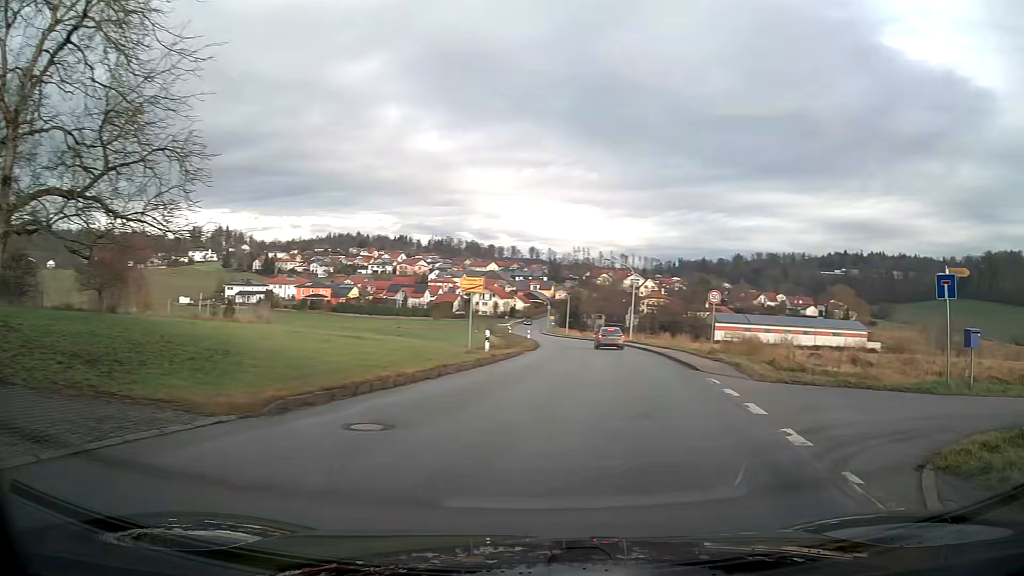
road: secondary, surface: asphalt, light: Day
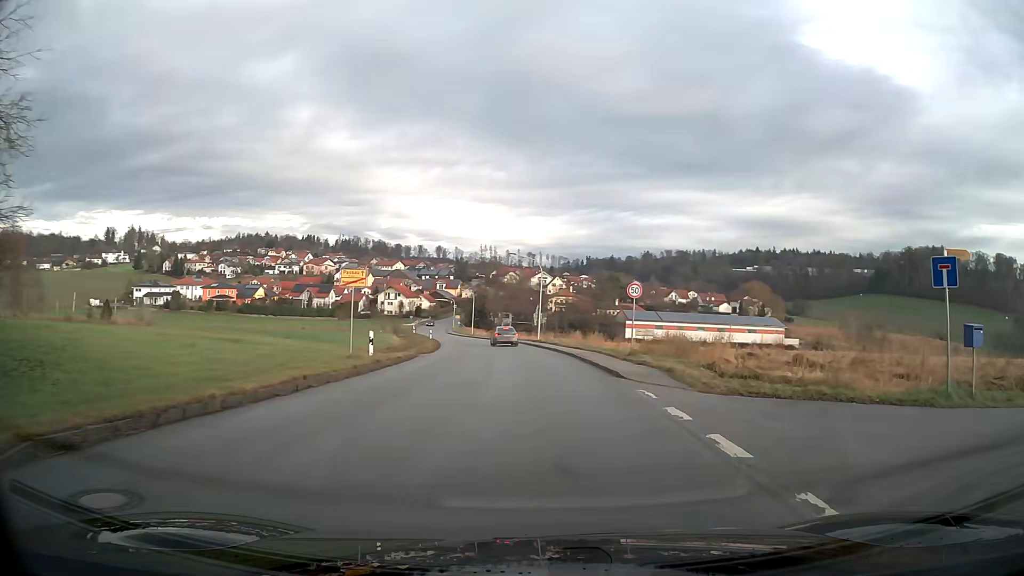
(+0.2, +4.0) m; +6°
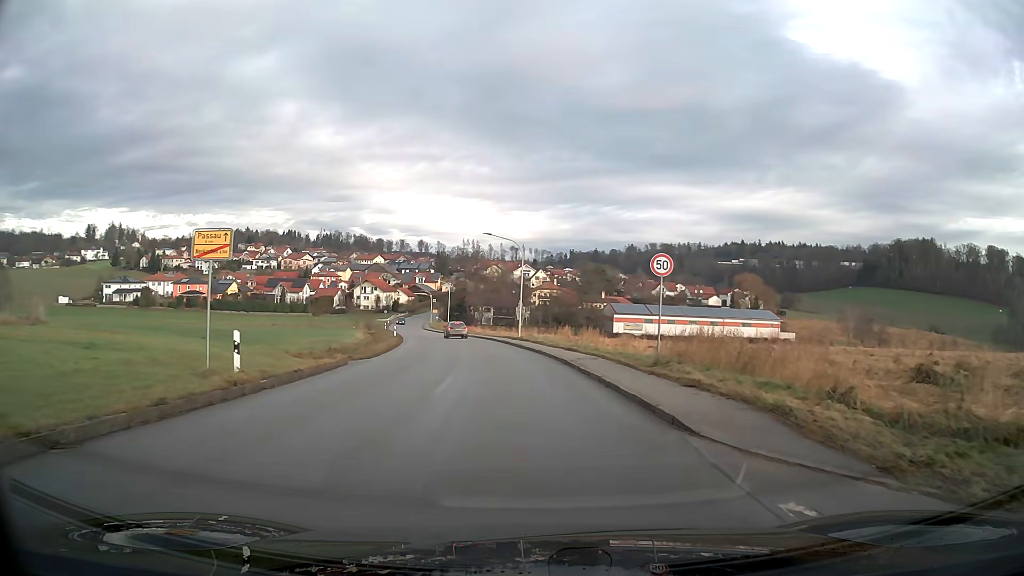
(+0.2, +9.7) m; +1°
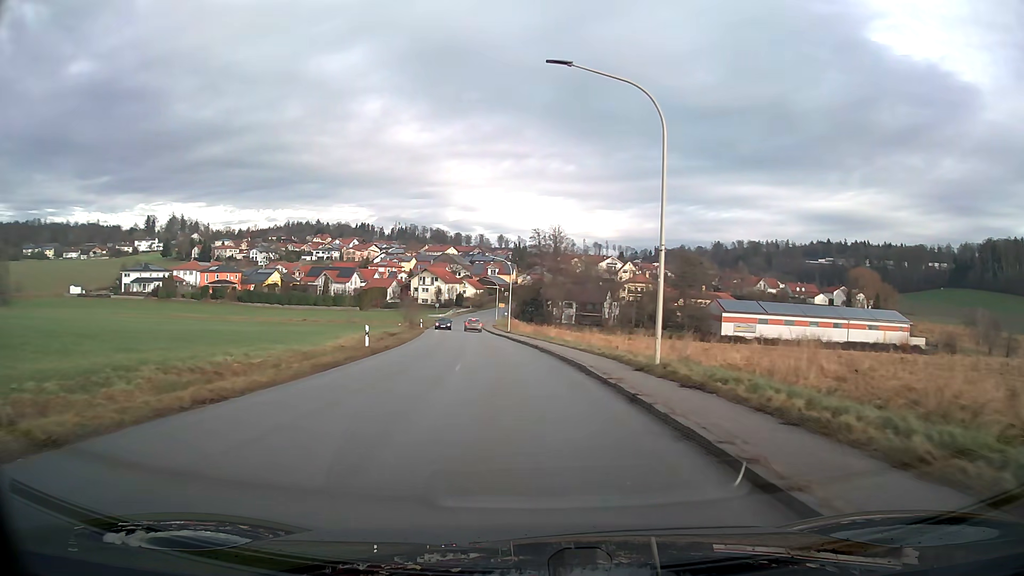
(-1.9, +31.8) m; -7°
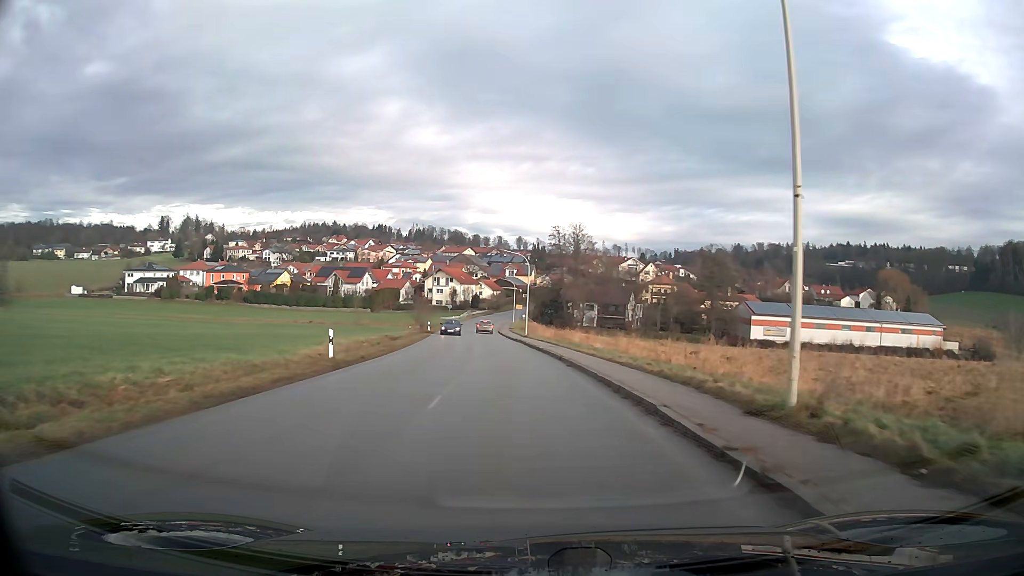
(-0.1, +7.5) m; -1°
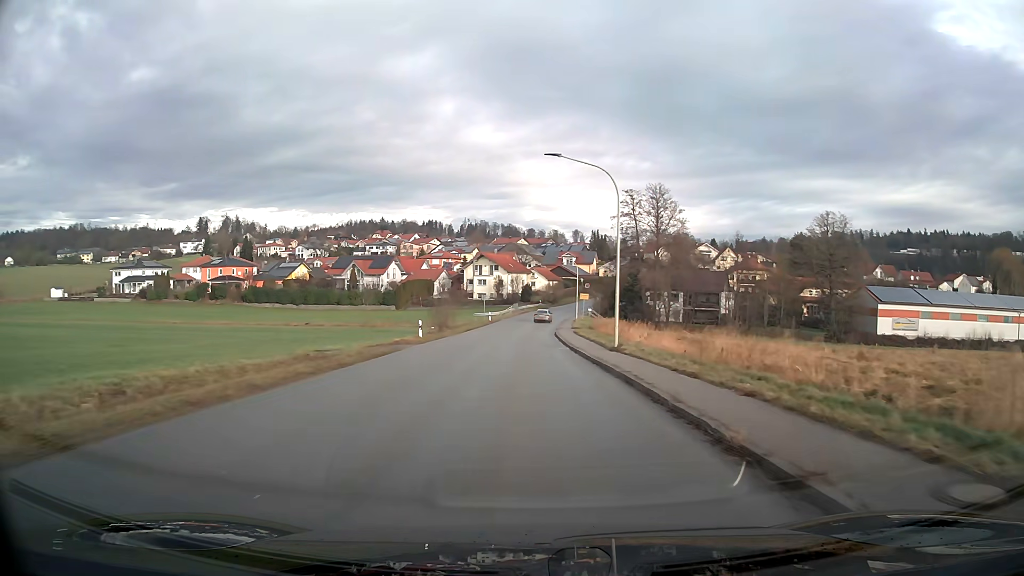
(-1.4, +31.8) m; -4°
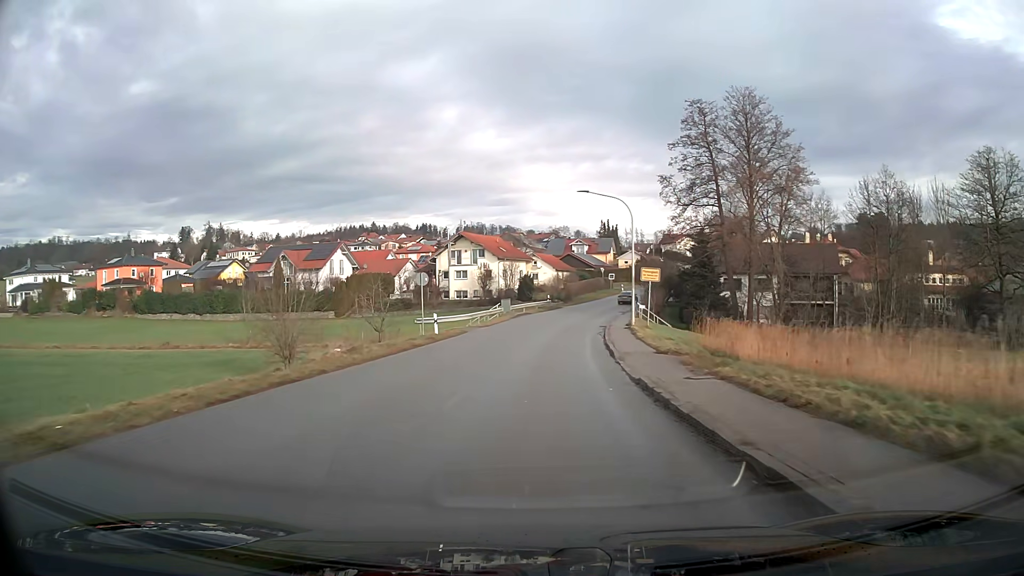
(-0.2, +41.4) m; 0°
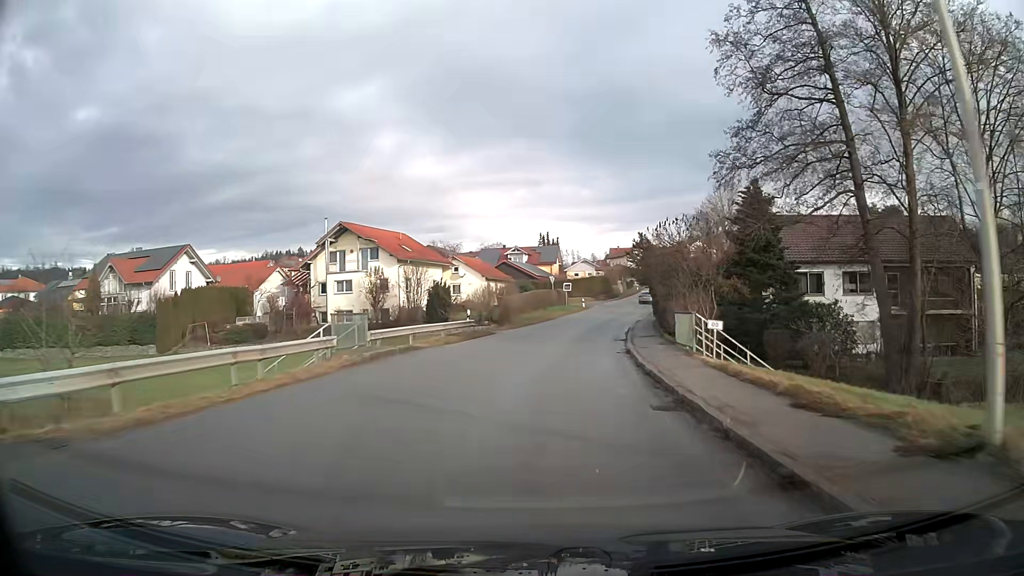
(+1.4, +31.5) m; +6°
(0, +10) (+1, +20) (+2, +30) (+4, +40) (+6, +50) (+8, +59) (+10, +69) (+13, +79) (+16, +88) (+18, +98) m
